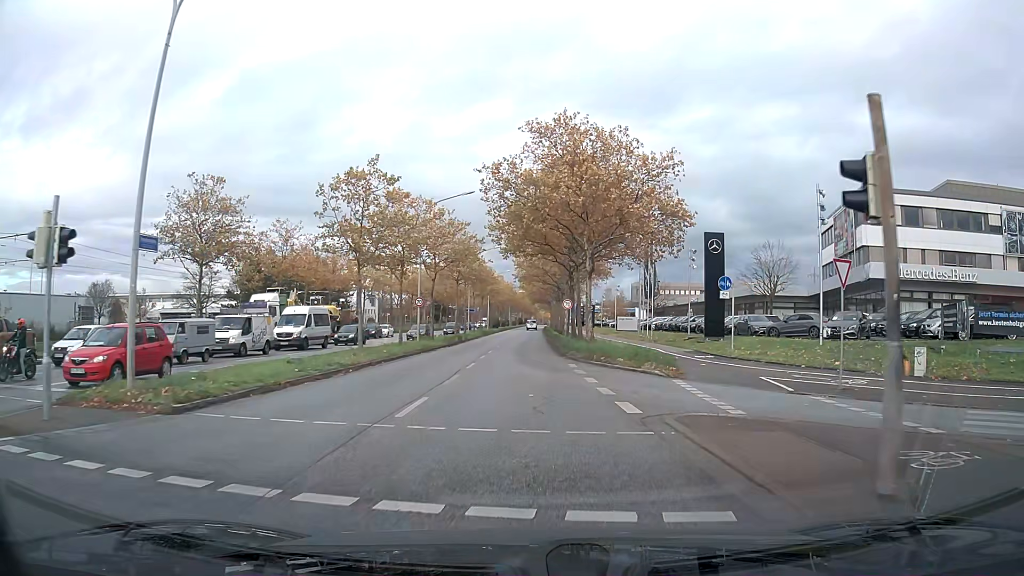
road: primary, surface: asphalt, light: Day
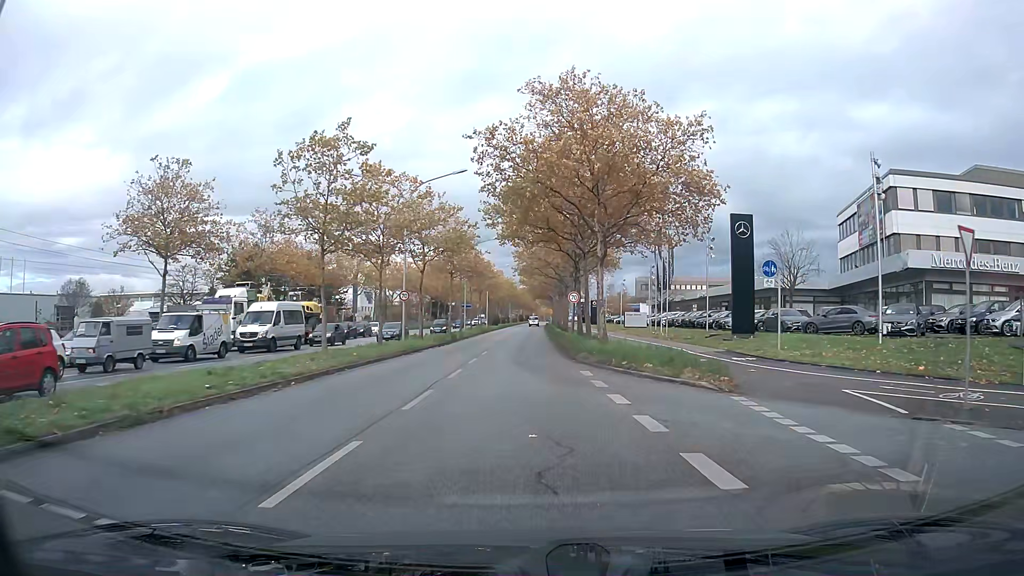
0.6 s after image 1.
(0.0, +5.4) m; 0°
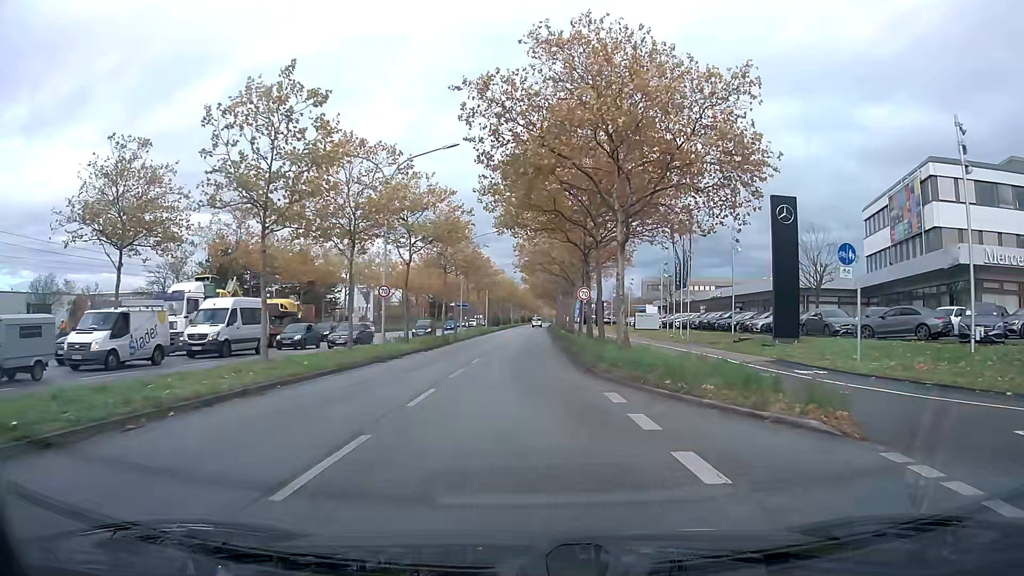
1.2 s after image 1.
(0.0, +5.8) m; 0°
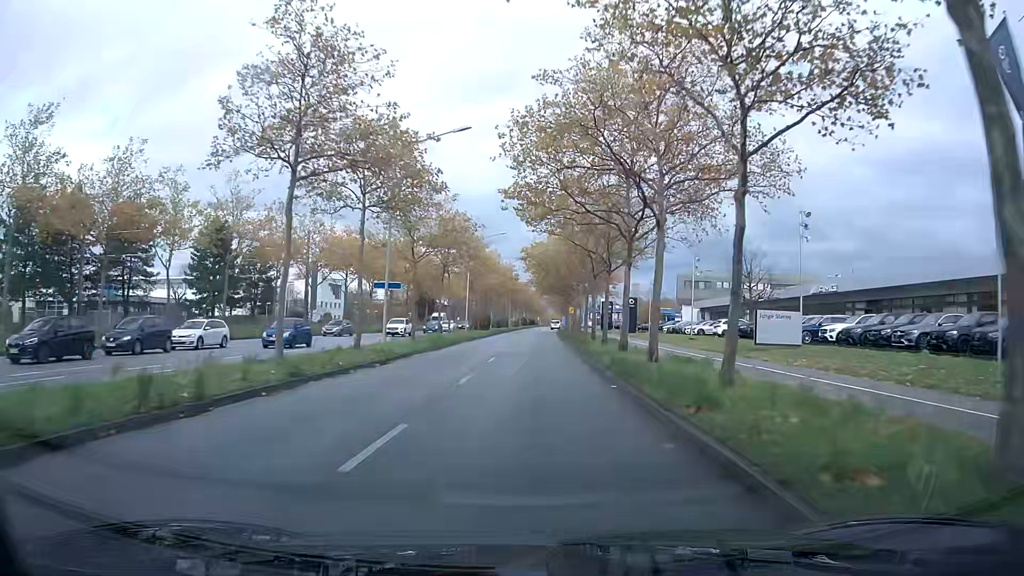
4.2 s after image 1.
(-0.1, +34.8) m; 0°
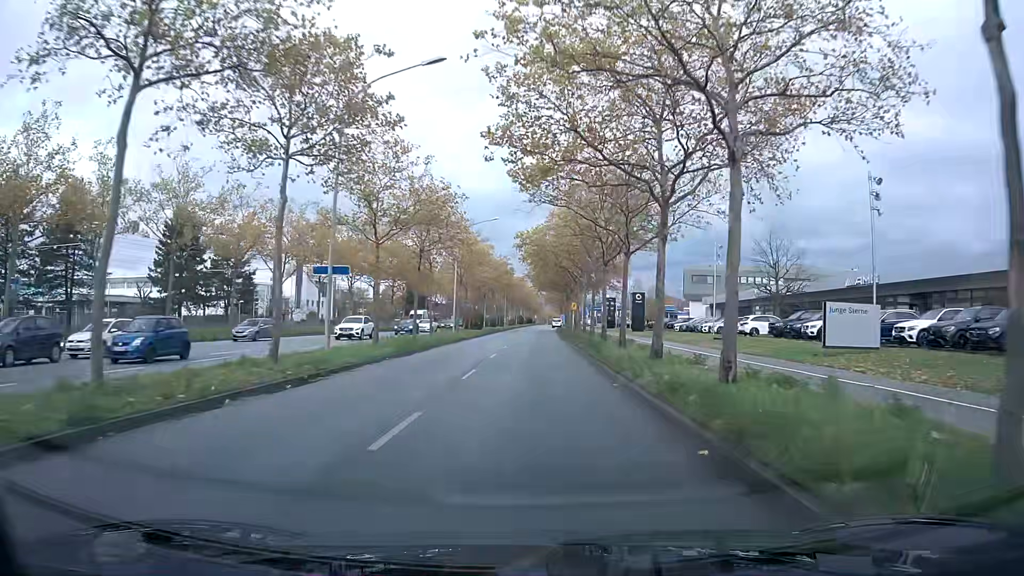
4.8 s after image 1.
(0.0, +8.0) m; 0°
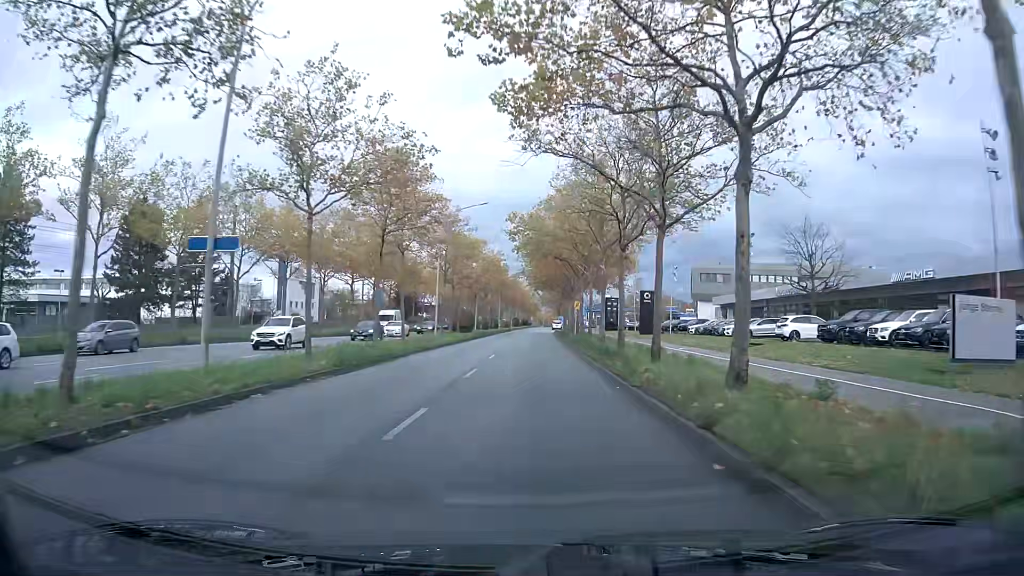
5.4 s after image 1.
(0.0, +8.3) m; 0°
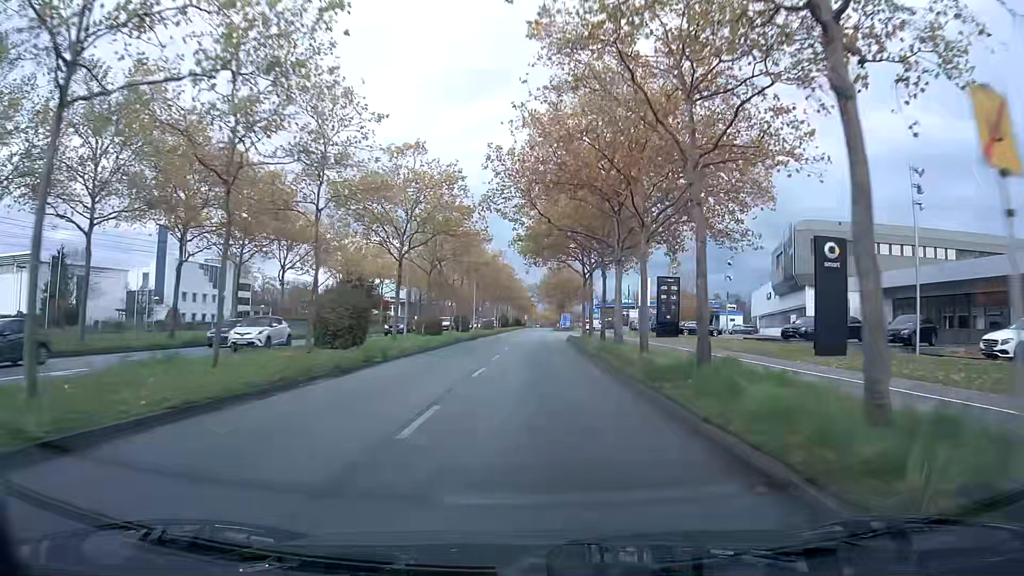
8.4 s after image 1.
(+0.2, +44.5) m; +1°
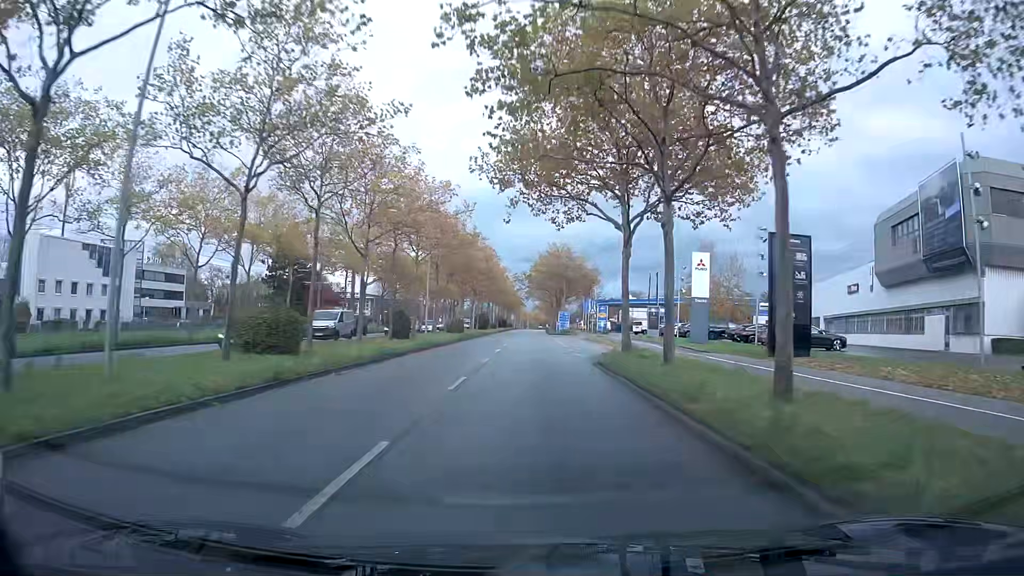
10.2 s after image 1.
(+0.2, +28.7) m; +1°
(0, +10) (0, +20) (0, +30) (0, +40) (0, +50) (0, +60) (0, +70) (0, +80) (+1, +90) (+1, +100) m
